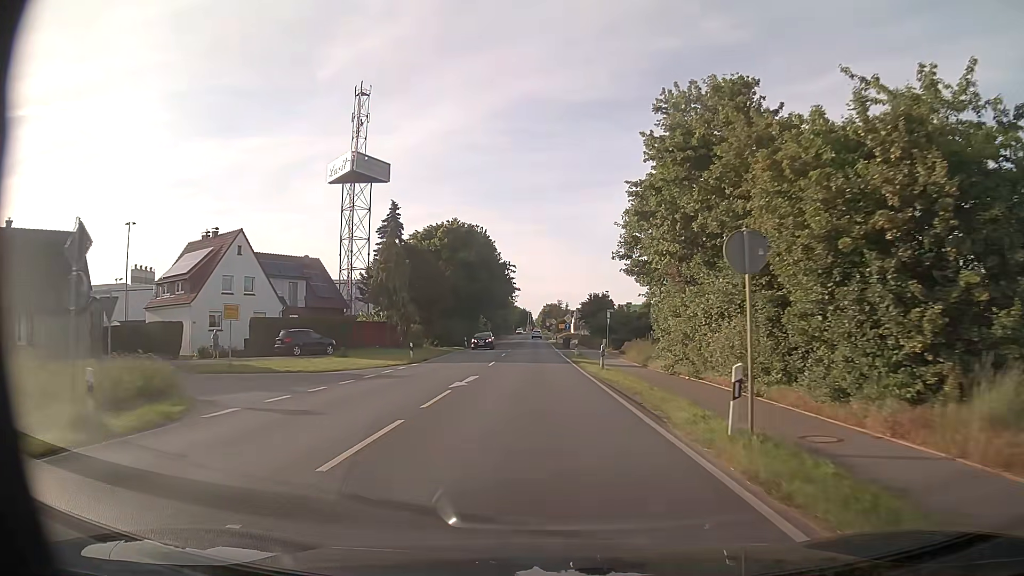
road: secondary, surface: asphalt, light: Day
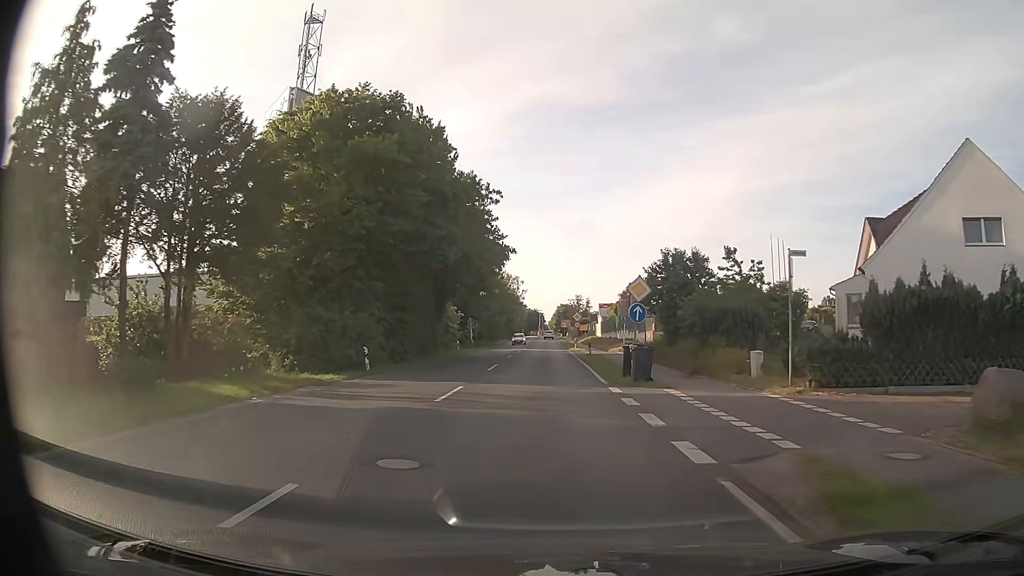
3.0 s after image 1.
(-0.6, +40.7) m; -1°
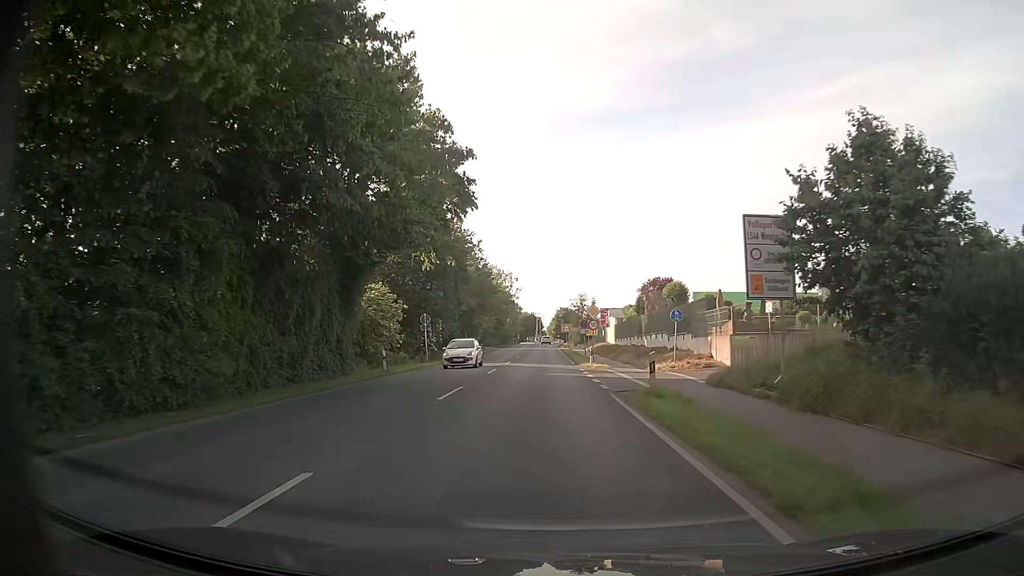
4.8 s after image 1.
(0.0, +23.4) m; 0°
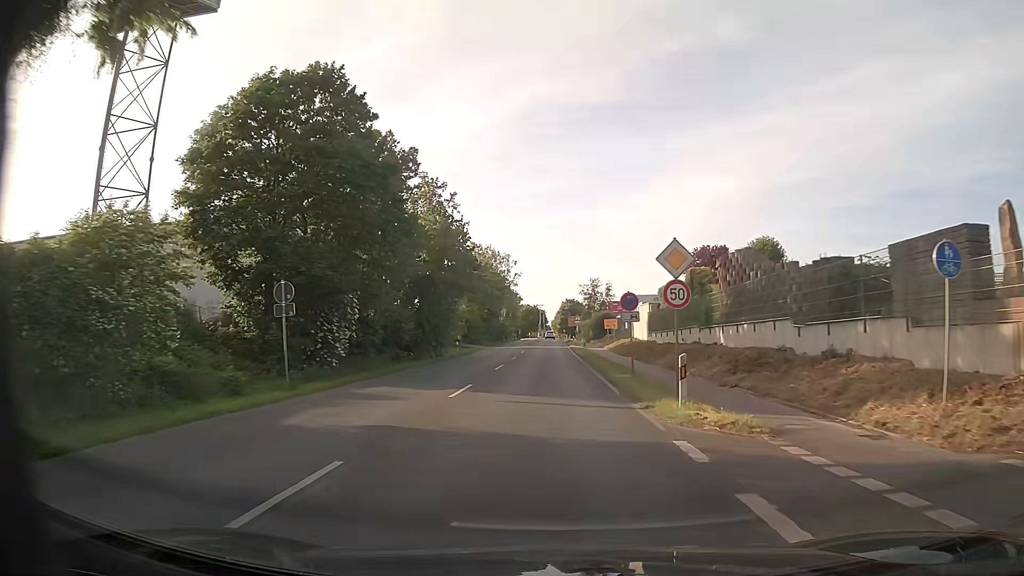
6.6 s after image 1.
(0.0, +23.4) m; 0°
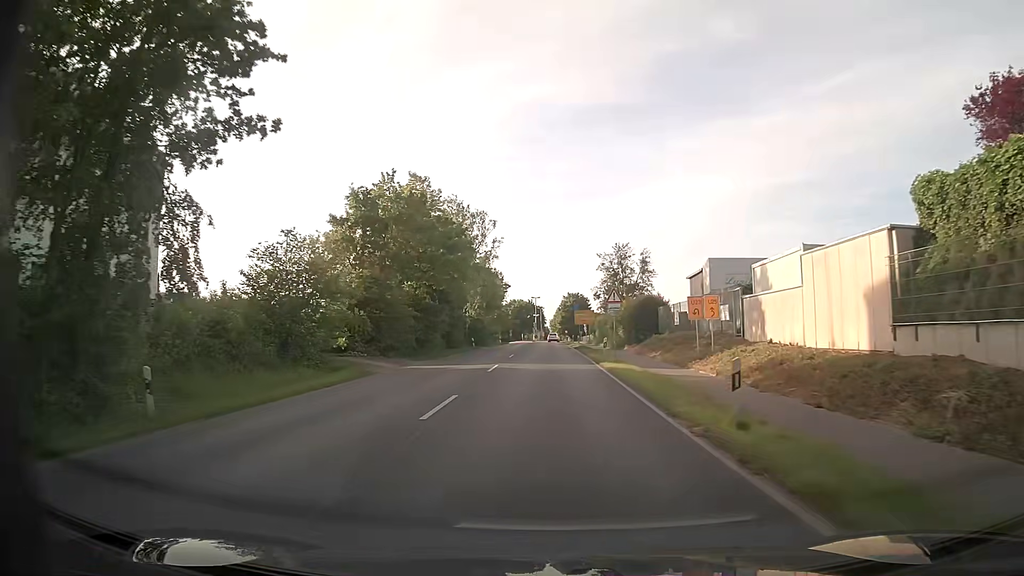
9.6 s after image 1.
(+0.2, +40.5) m; 0°
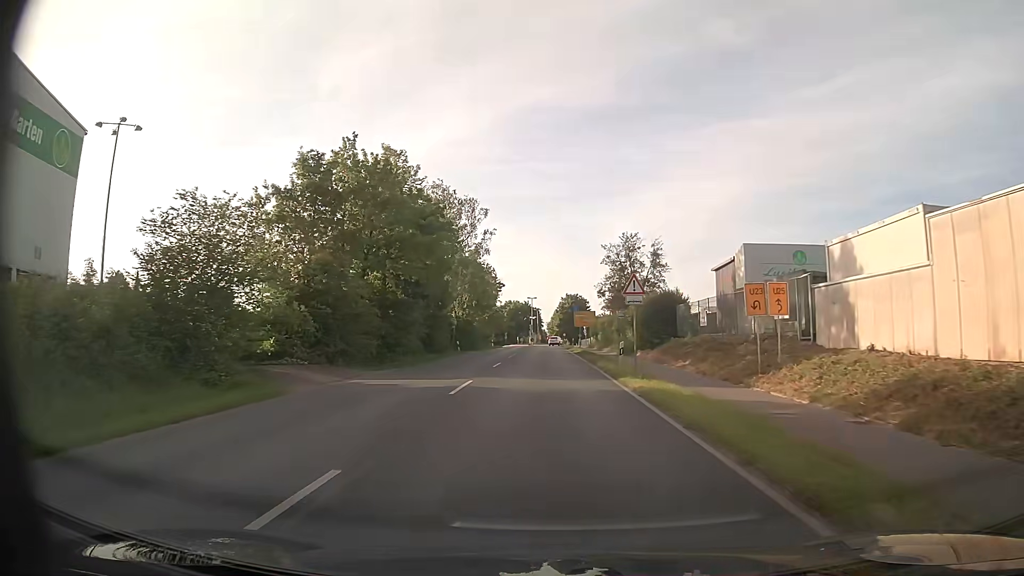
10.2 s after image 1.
(+0.1, +8.3) m; +1°
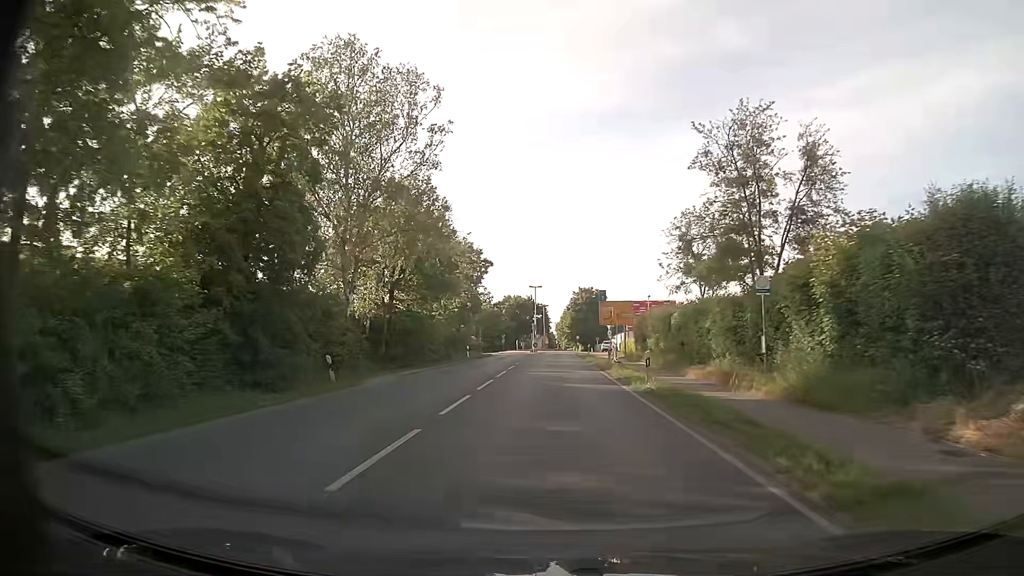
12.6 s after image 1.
(-0.3, +32.7) m; -1°
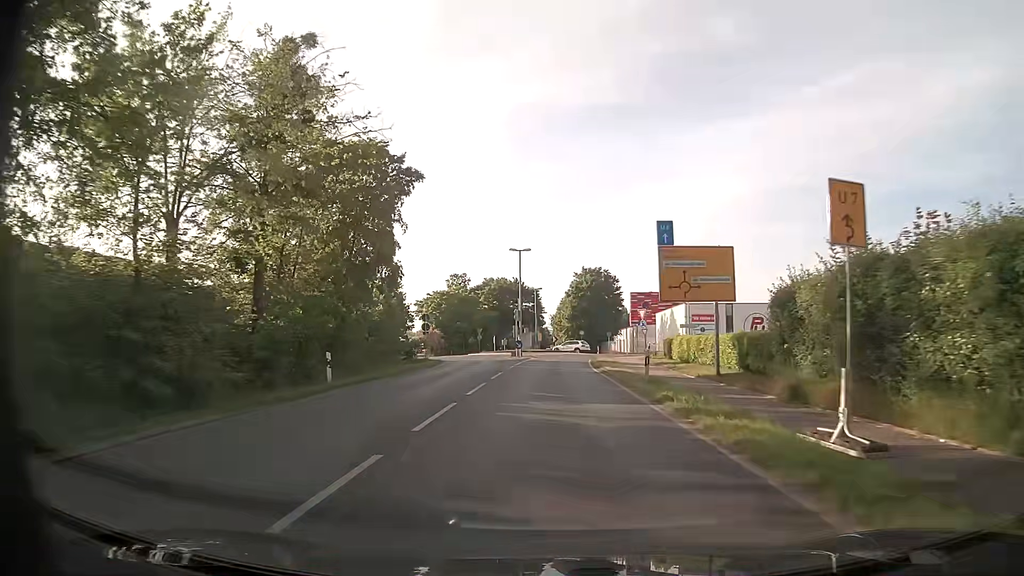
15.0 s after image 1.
(+0.1, +32.6) m; +1°
(0, +10) (0, +20) (0, +30) (+1, +40) (+1, +50) (+5, +59) (+7, +69) (+4, +78) (+1, +88) (0, +98) m
